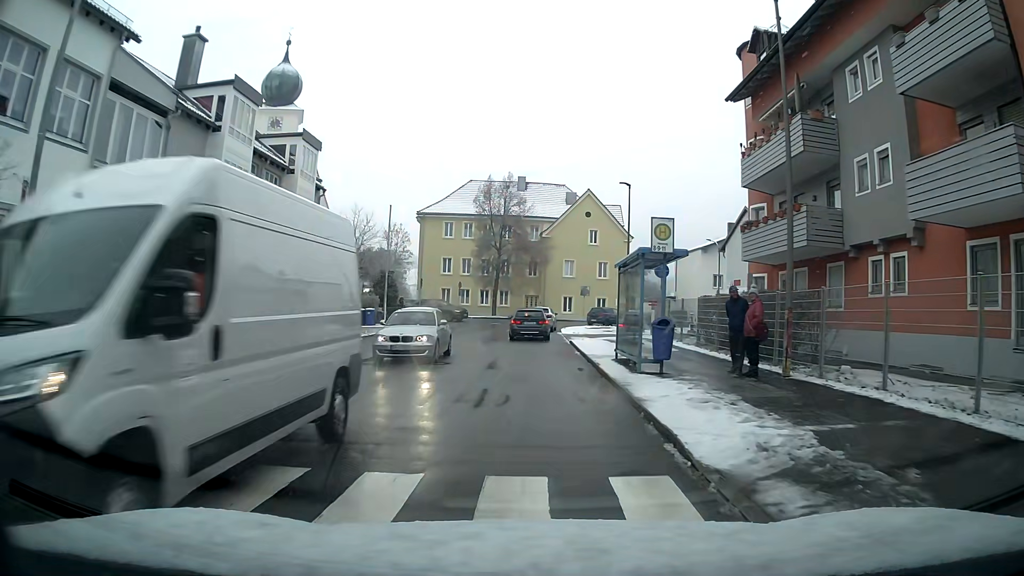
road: unclassified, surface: asphalt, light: Day
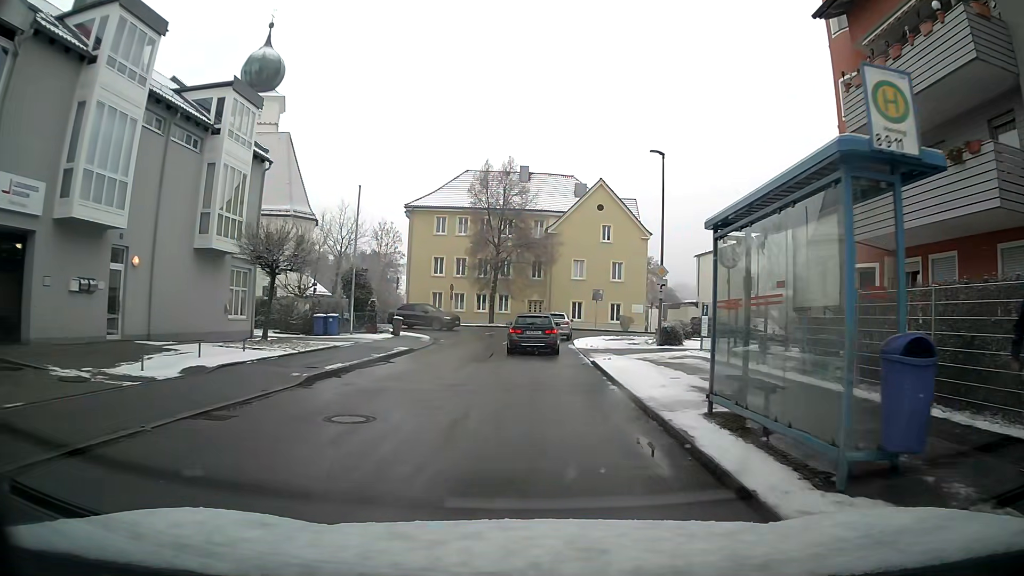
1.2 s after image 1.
(0.0, +8.7) m; 0°
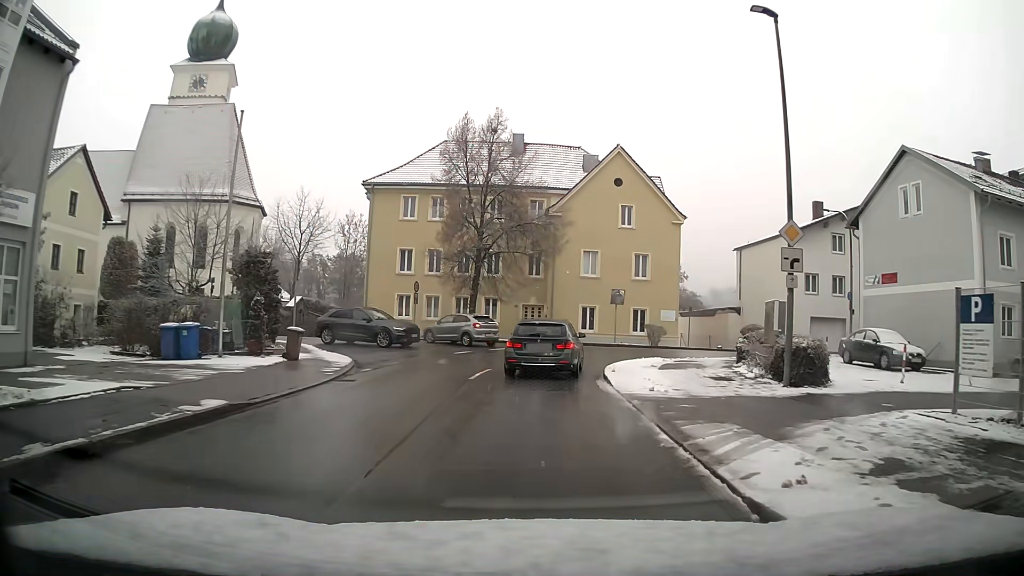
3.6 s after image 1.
(0.0, +14.7) m; 0°
